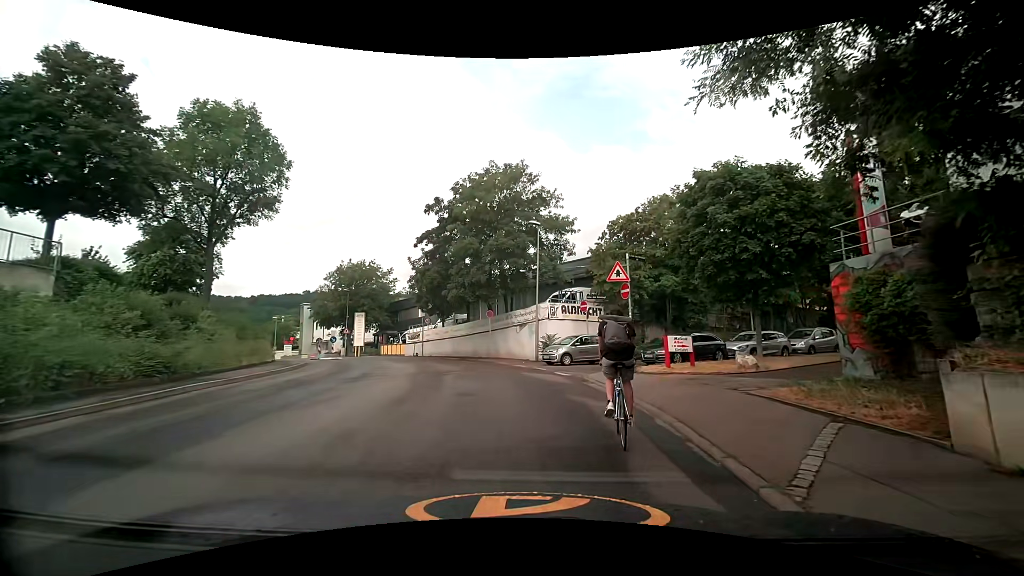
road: unclassified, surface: asphalt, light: Day
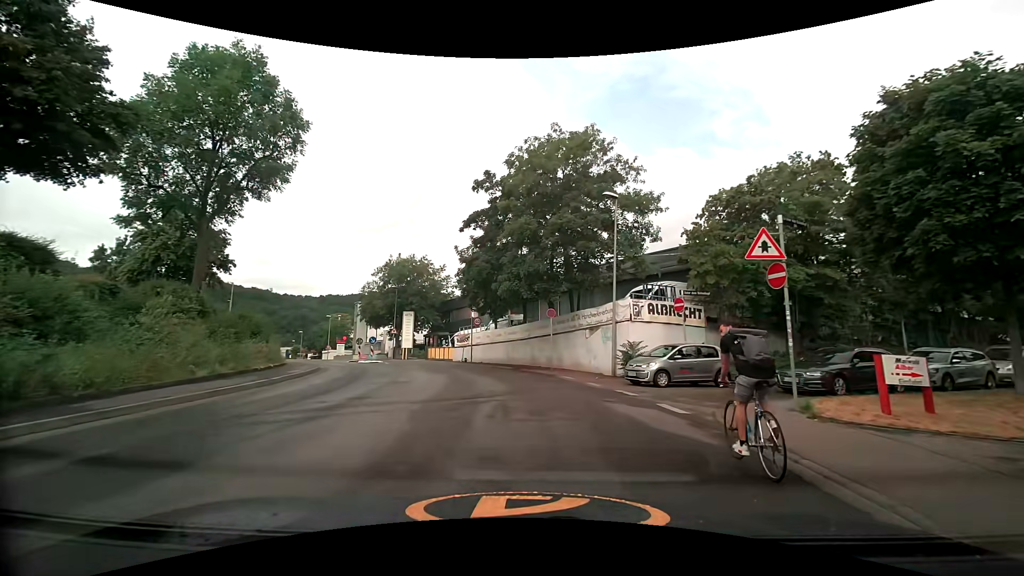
(-0.3, +6.8) m; -7°
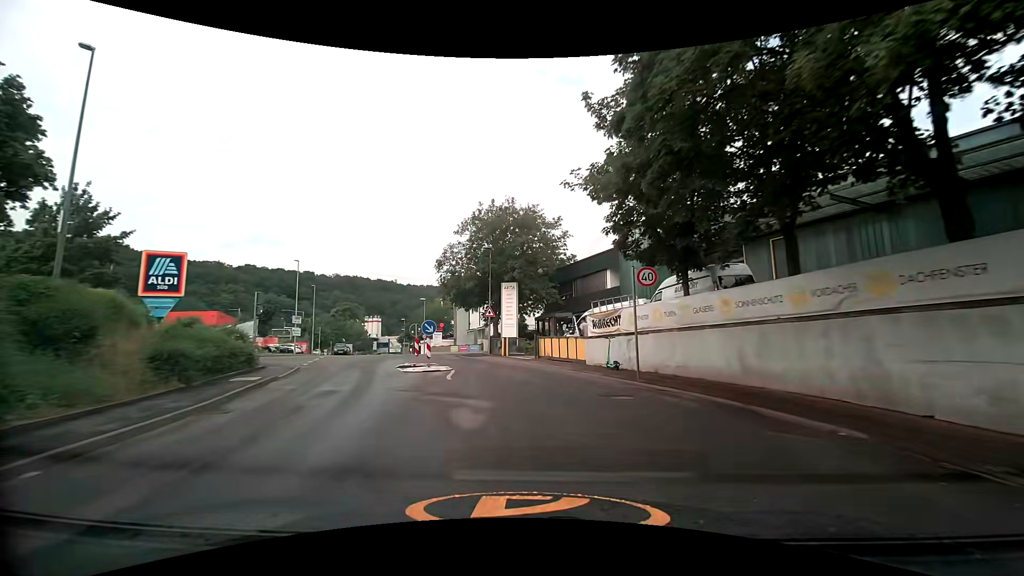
(-3.0, +20.6) m; -14°
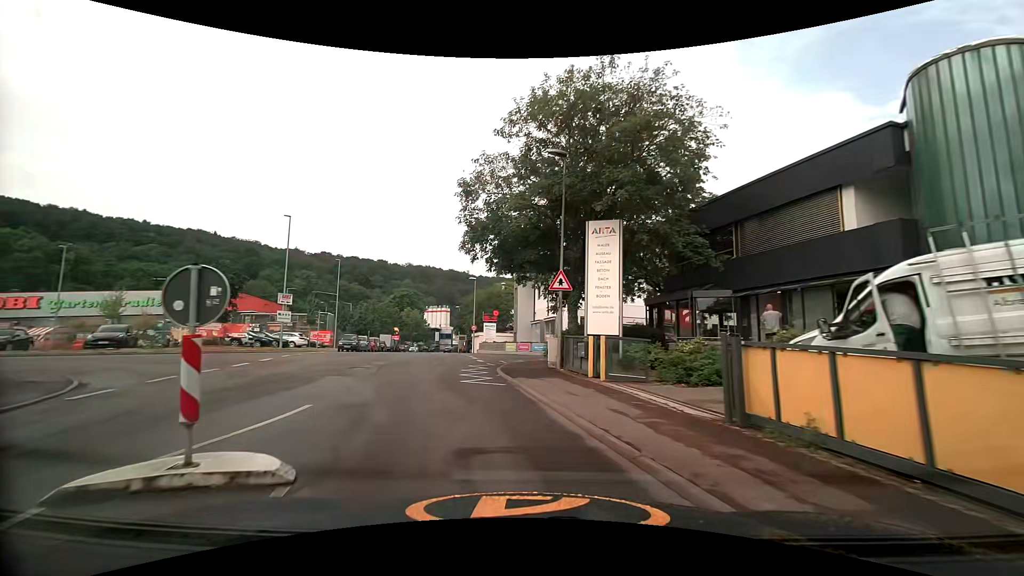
(-1.1, +19.2) m; -7°
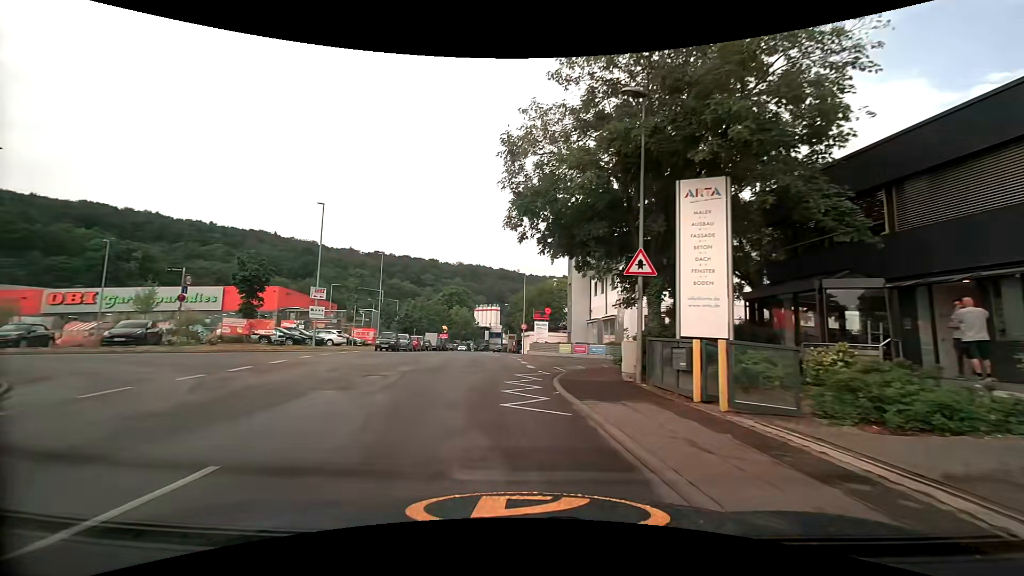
(-0.3, +4.6) m; -7°
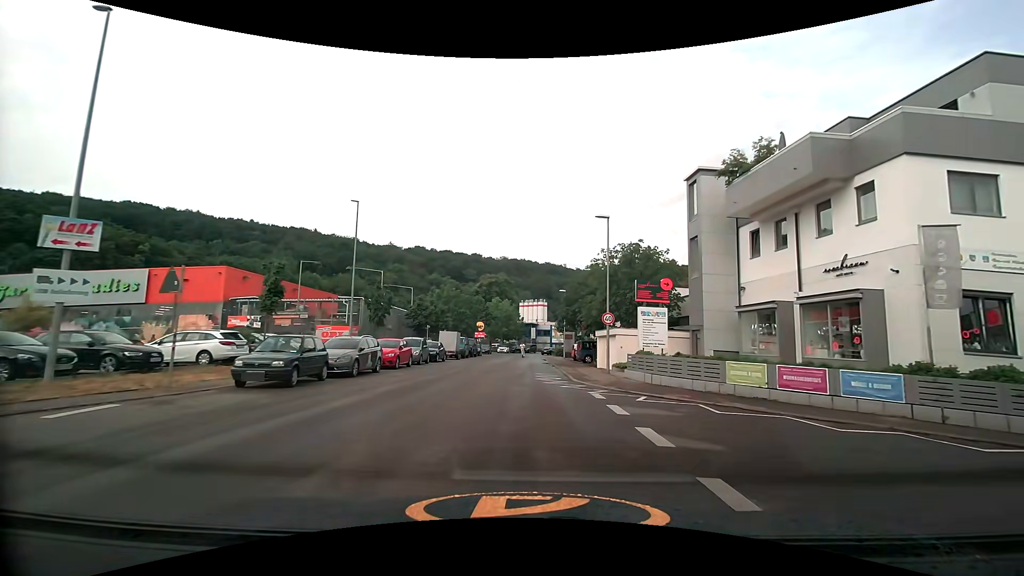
(-1.9, +23.7) m; -5°
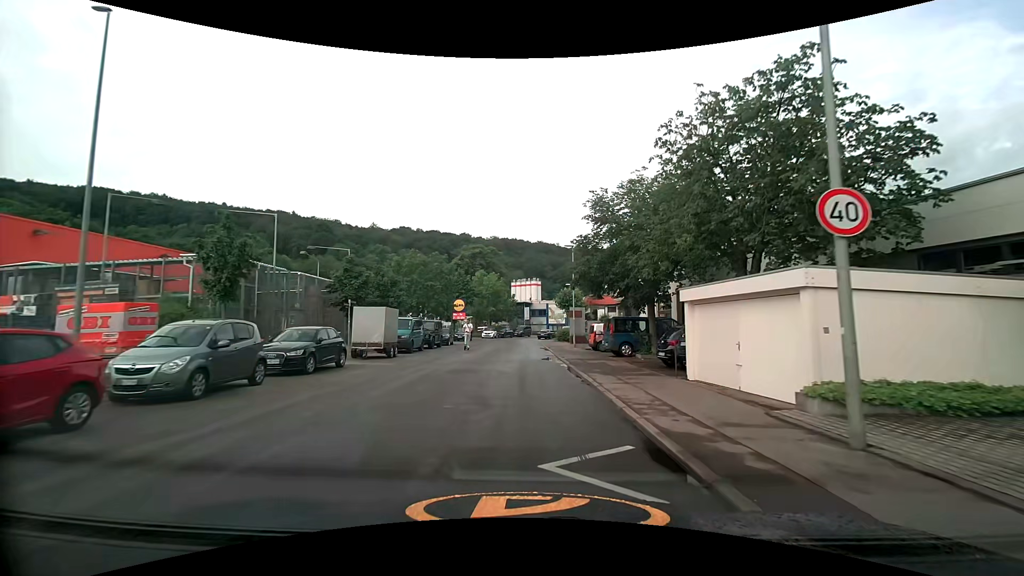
(+0.2, +19.3) m; 0°
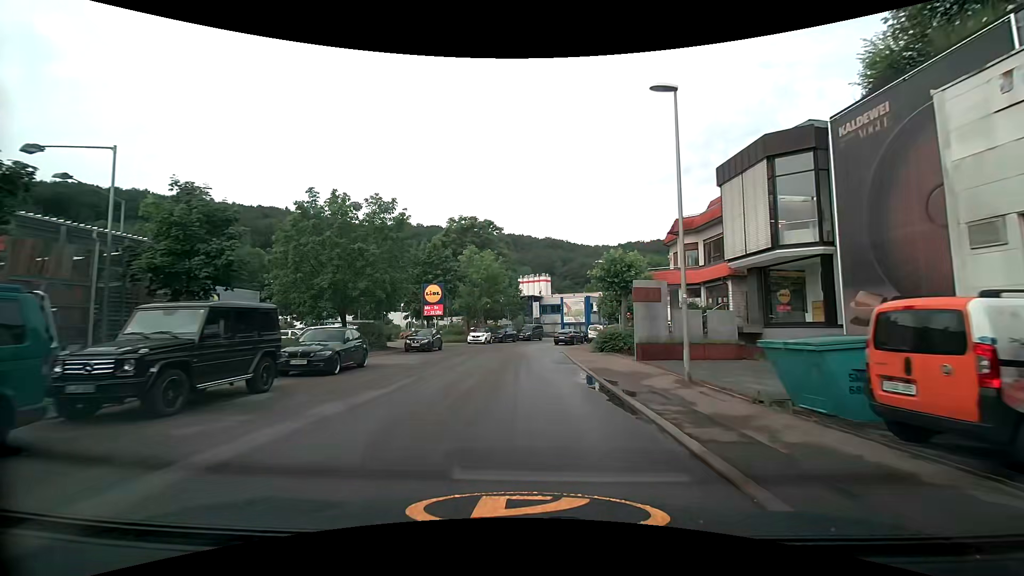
(+0.1, +25.4) m; -1°
